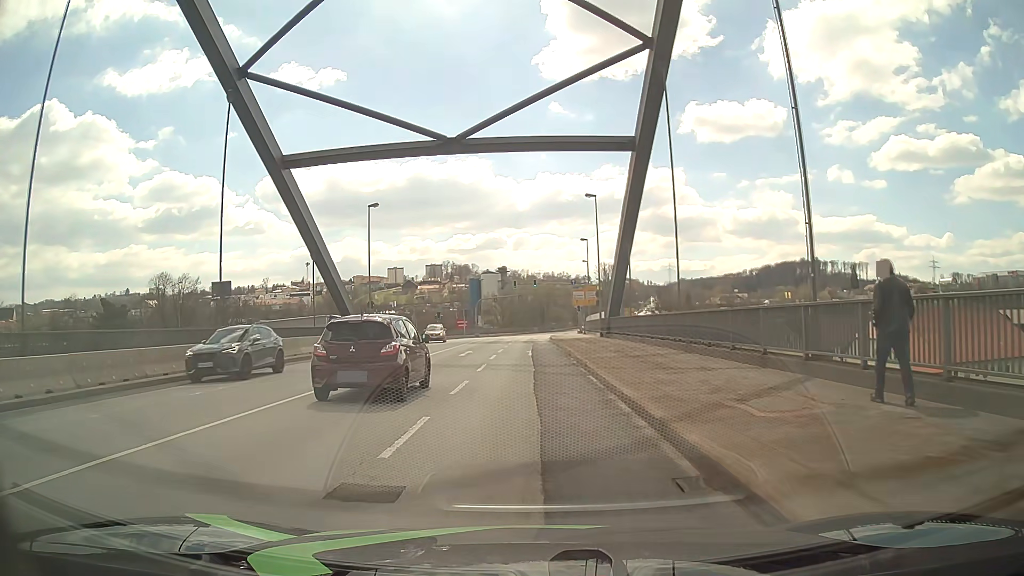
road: primary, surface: asphalt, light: Day
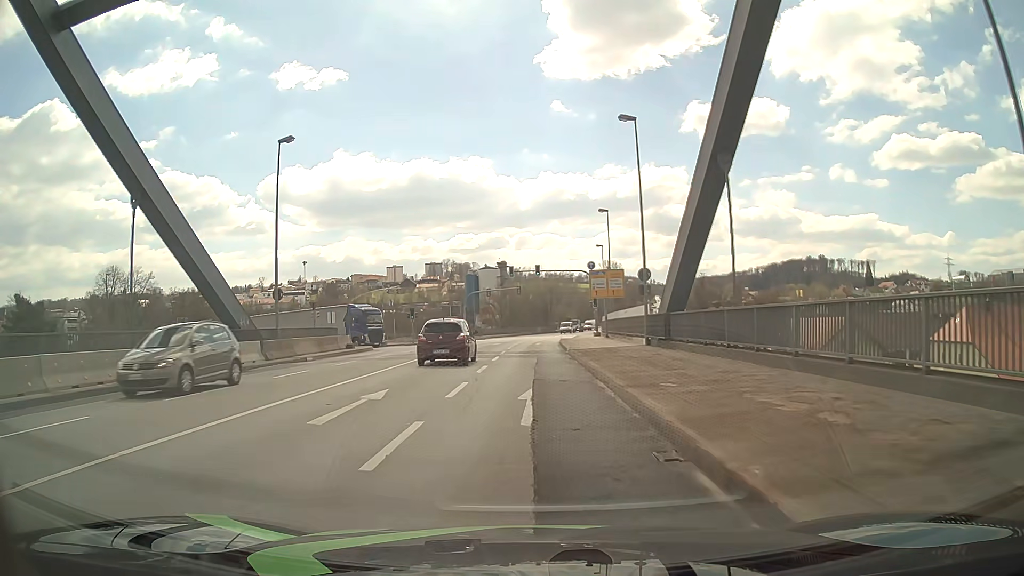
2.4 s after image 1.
(+0.1, +18.8) m; +1°
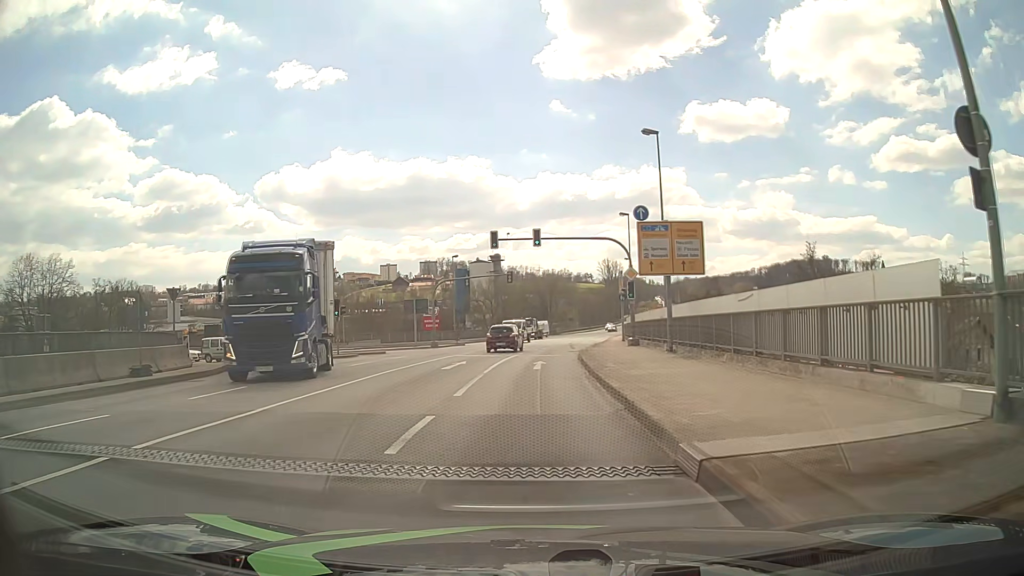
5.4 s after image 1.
(-0.1, +23.3) m; 0°
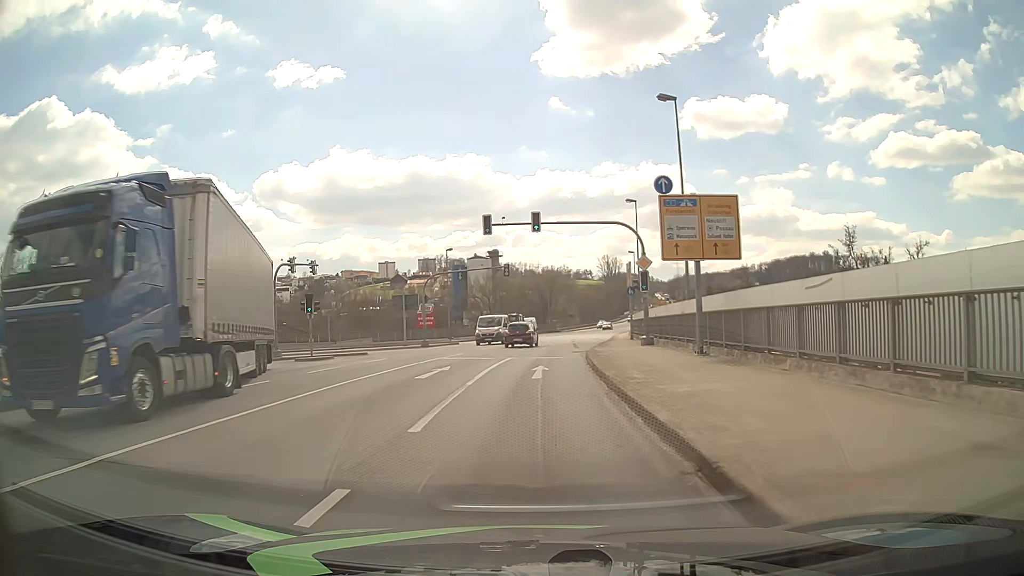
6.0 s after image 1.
(0.0, +4.7) m; -1°
